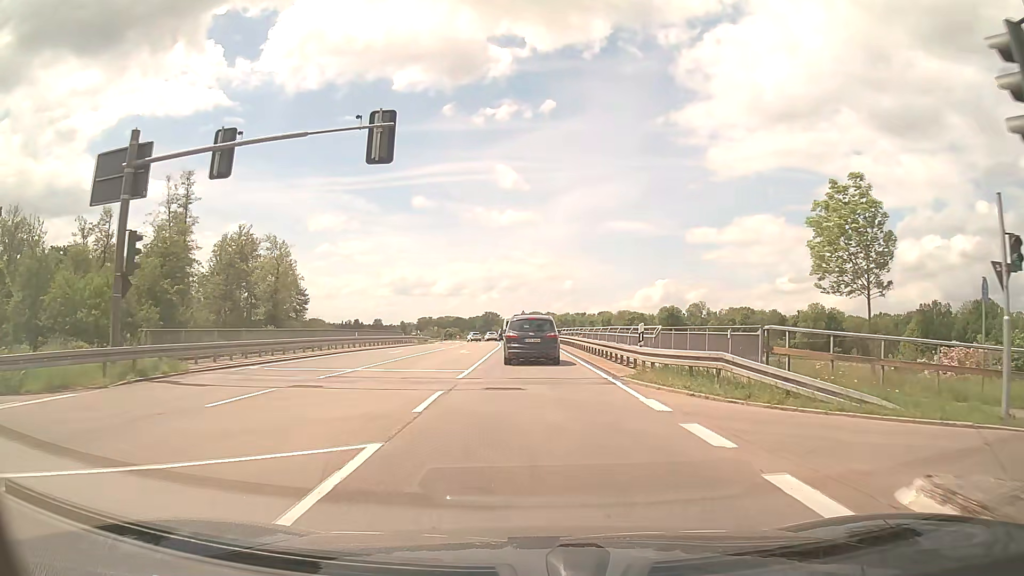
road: secondary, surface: asphalt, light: Day
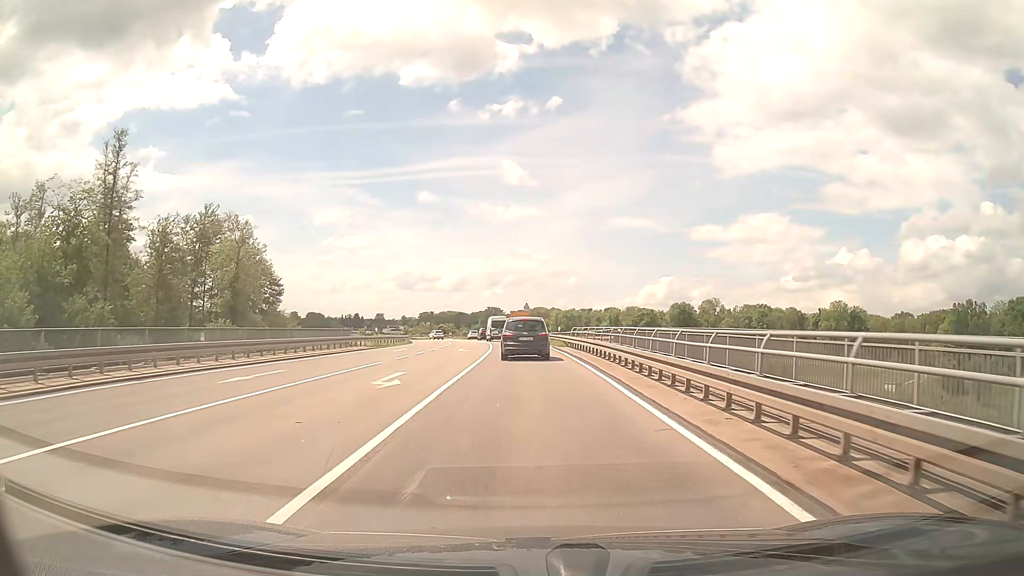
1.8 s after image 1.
(+0.1, +20.1) m; 0°
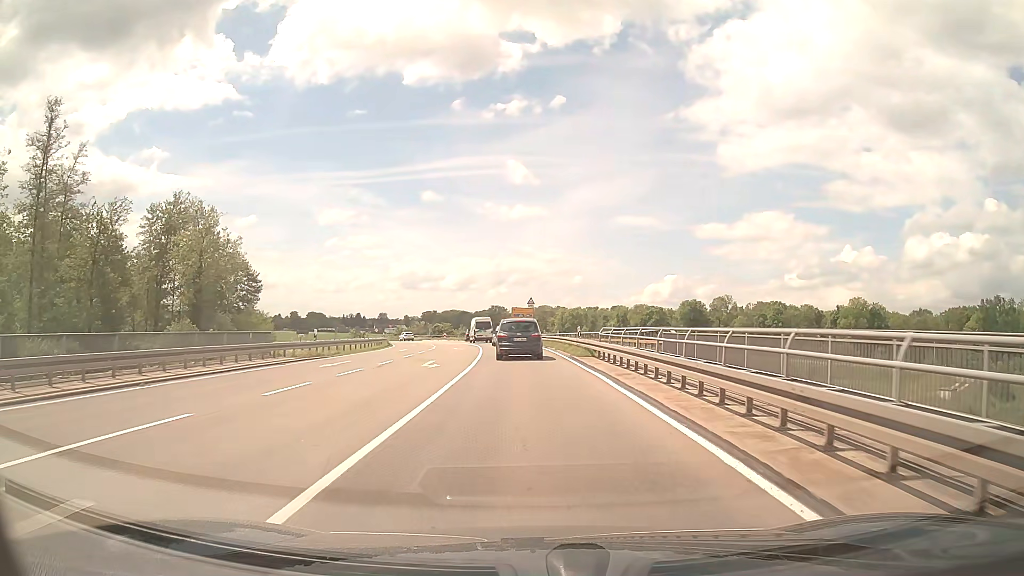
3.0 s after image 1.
(-0.1, +14.4) m; -1°
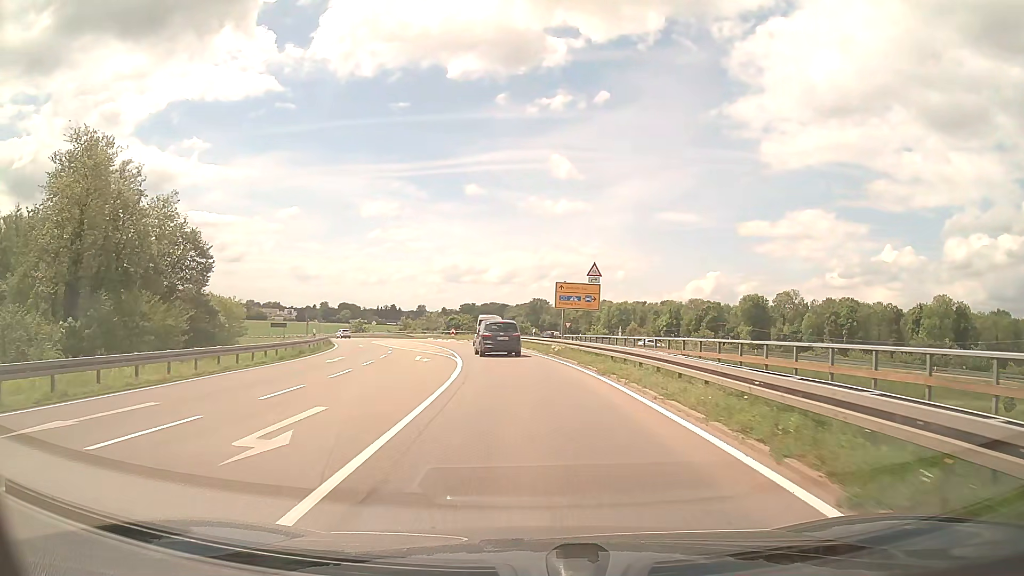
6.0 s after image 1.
(-0.9, +36.6) m; -3°
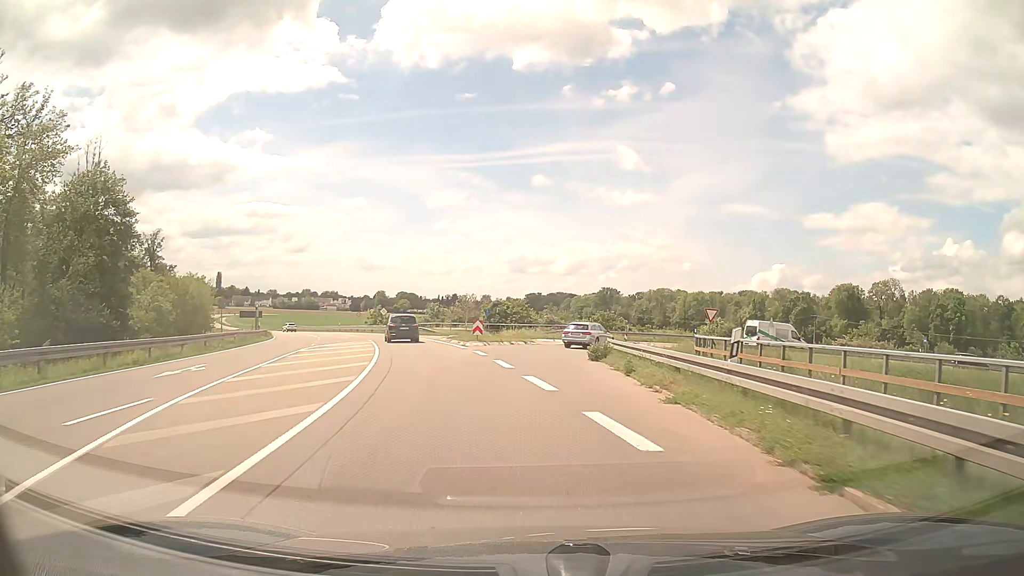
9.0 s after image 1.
(-1.7, +35.6) m; -5°
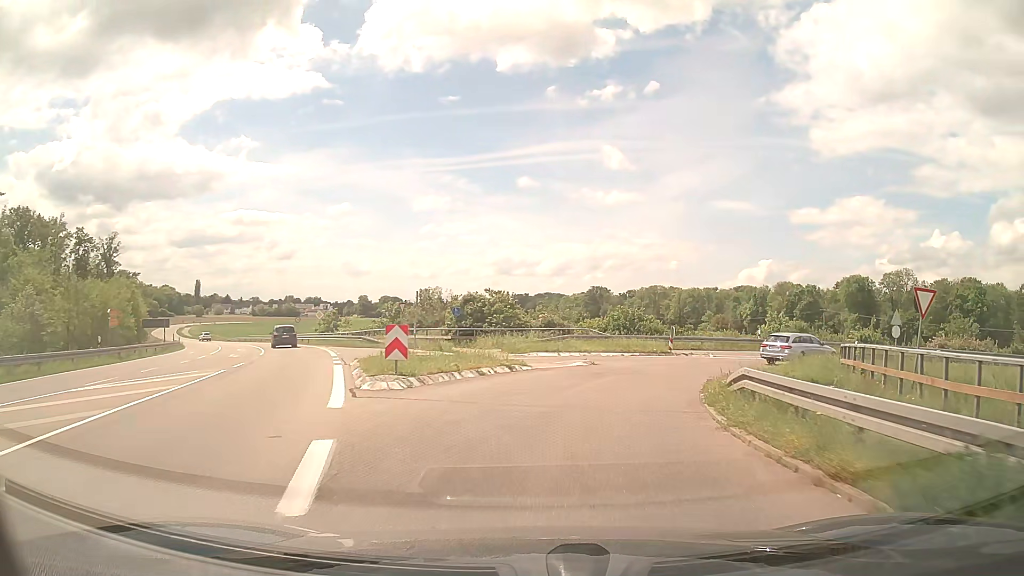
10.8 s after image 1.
(-0.2, +20.1) m; +1°
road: trunk_link
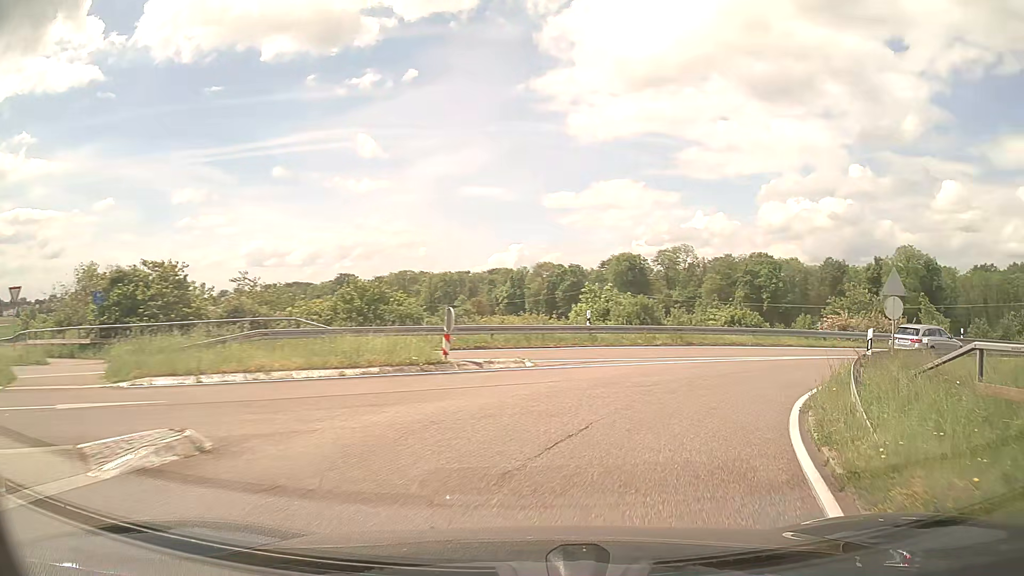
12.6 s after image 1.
(+2.2, +17.4) m; +21°
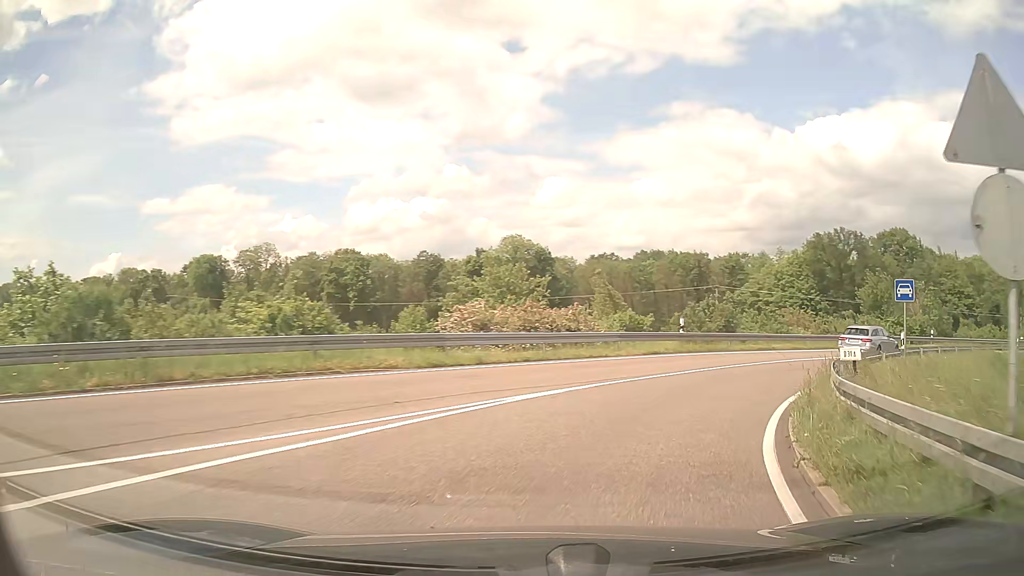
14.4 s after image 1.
(+4.7, +15.2) m; +35°
(+2, +10) (+7, +18) (+13, +26) (+21, +33) (+29, +39) (+37, +43) (+47, +47) (+56, +50) (+66, +51) (+76, +51) m
